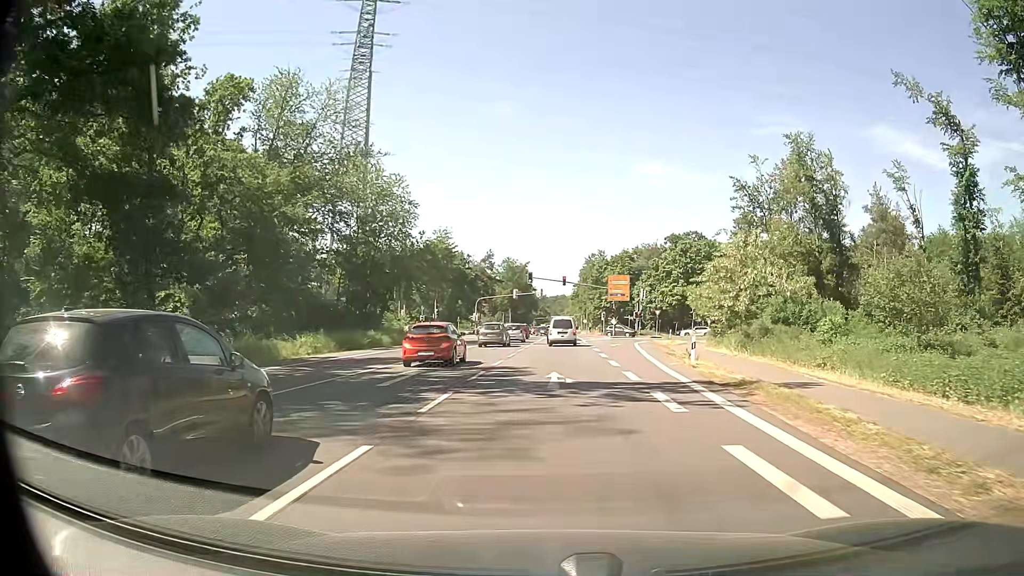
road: primary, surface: asphalt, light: Day
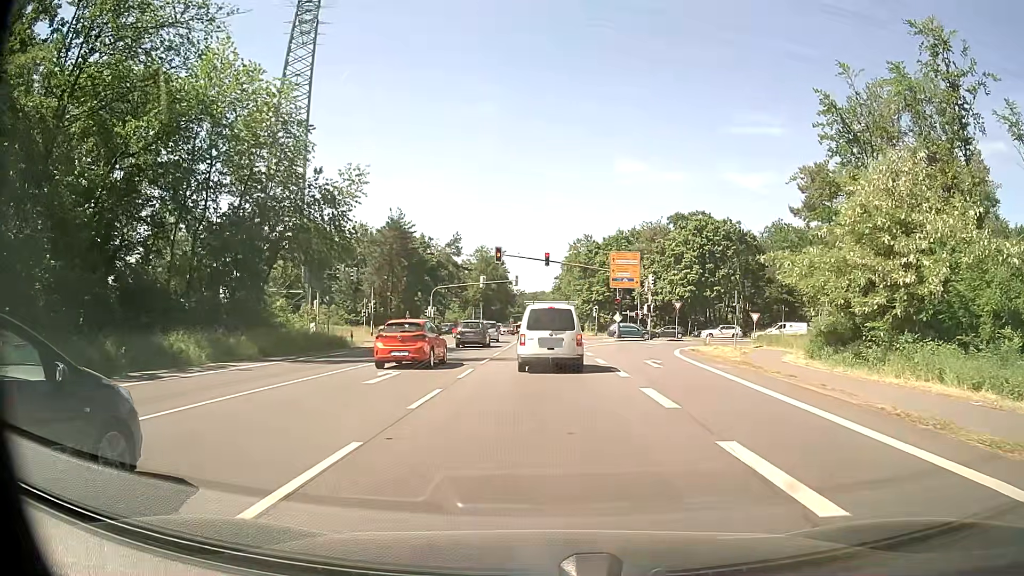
(+0.6, +23.7) m; +2°
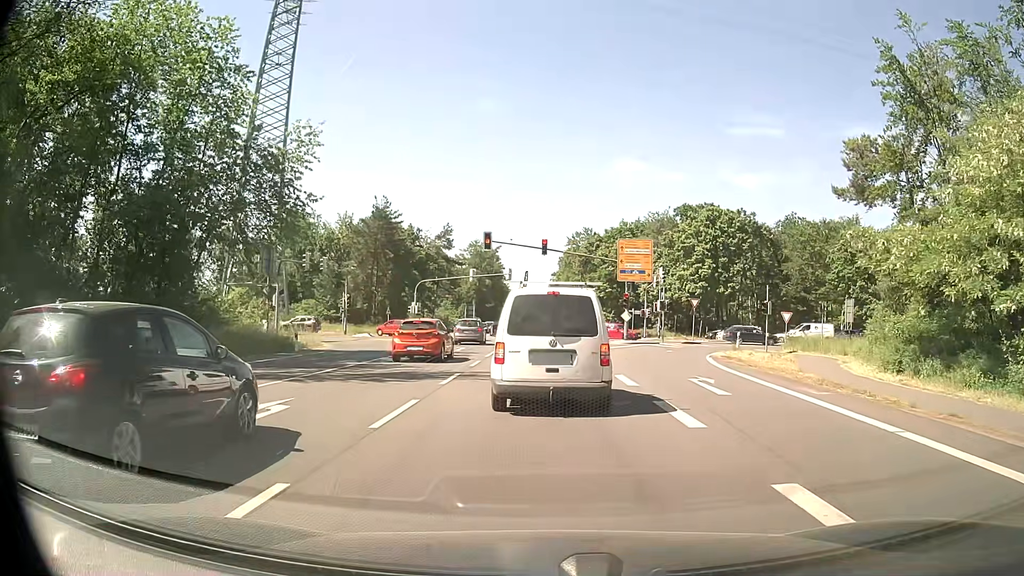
(0.0, +7.7) m; +1°
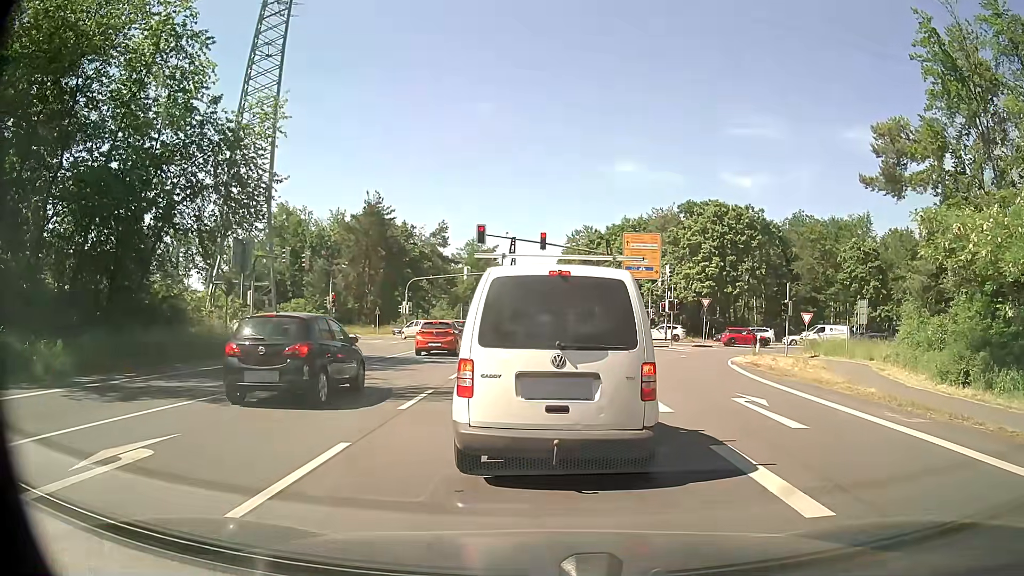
(0.0, +3.6) m; -1°
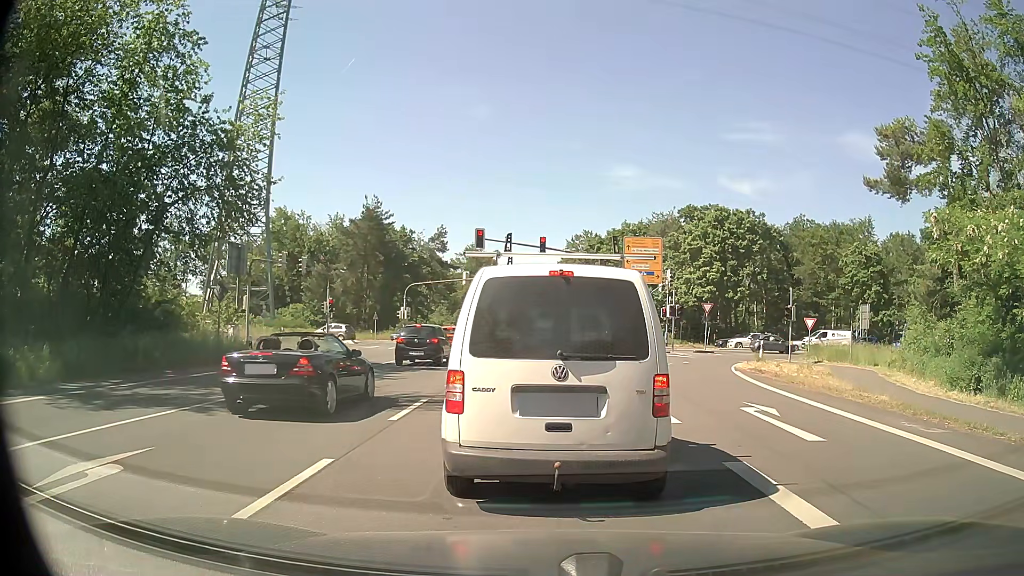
(0.0, +0.6) m; 0°
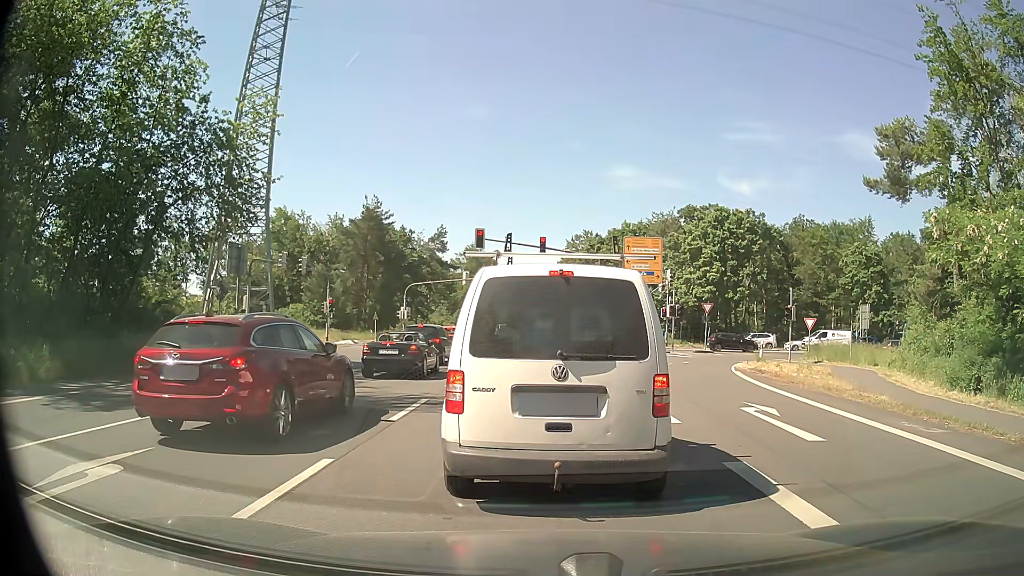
(0.0, 0.0) m; 0°
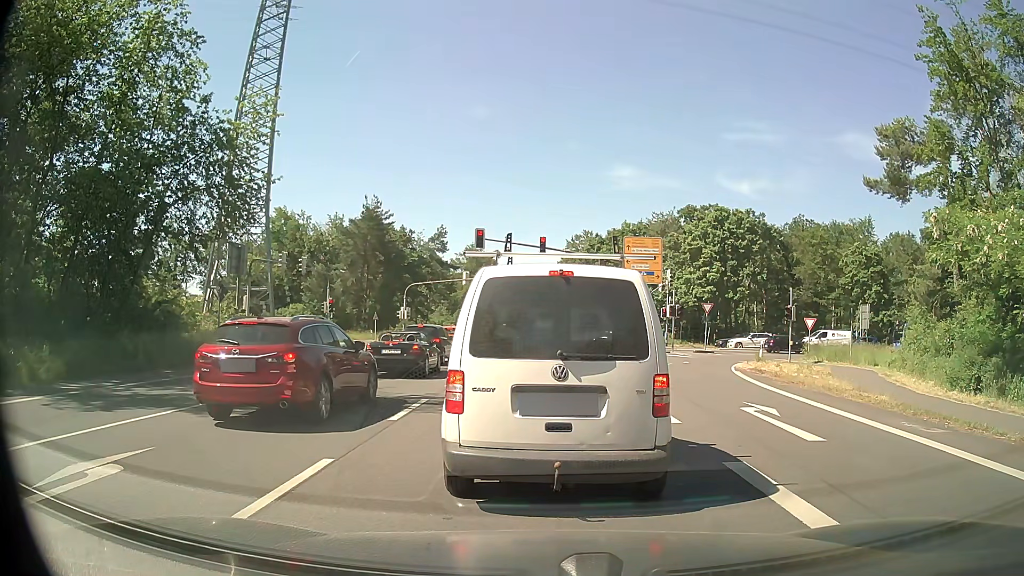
(0.0, 0.0) m; 0°
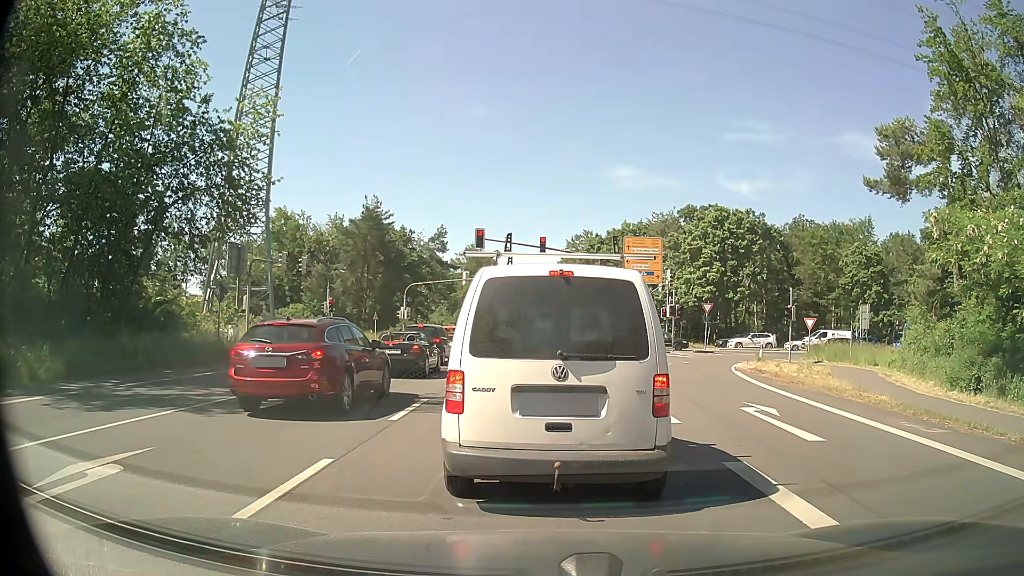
(0.0, 0.0) m; 0°
(0, +10) (0, +20) (0, +30) (0, +40) (0, +50) (0, +60) (0, +70) (0, +80) (0, +90) (0, +100) m
